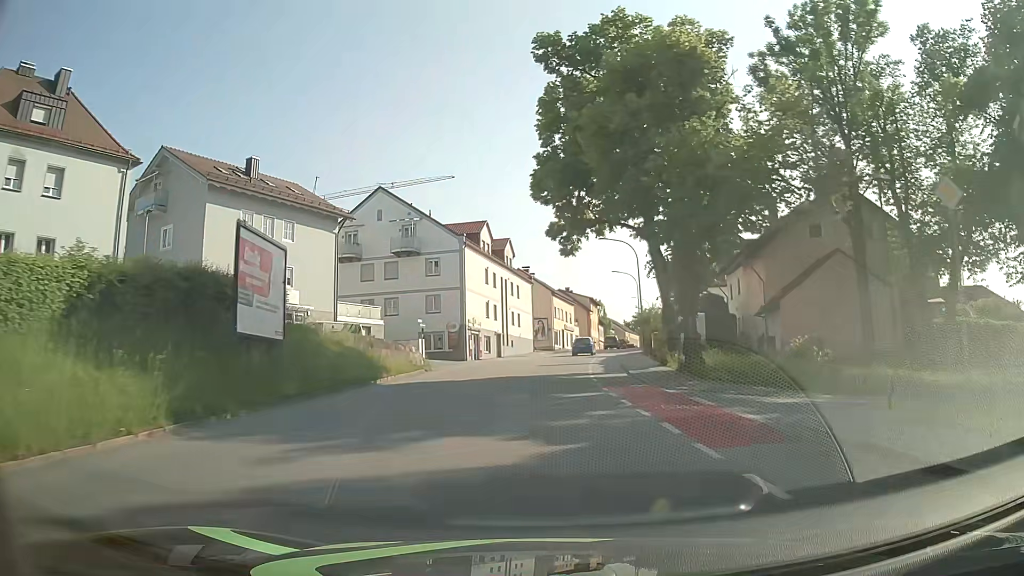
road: tertiary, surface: asphalt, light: Day
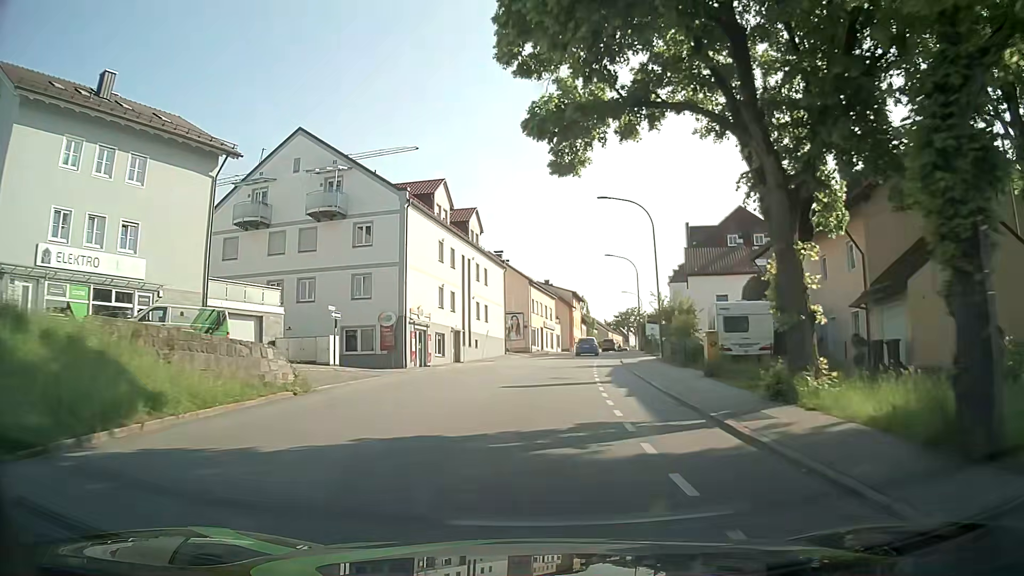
(+0.3, +15.6) m; +2°
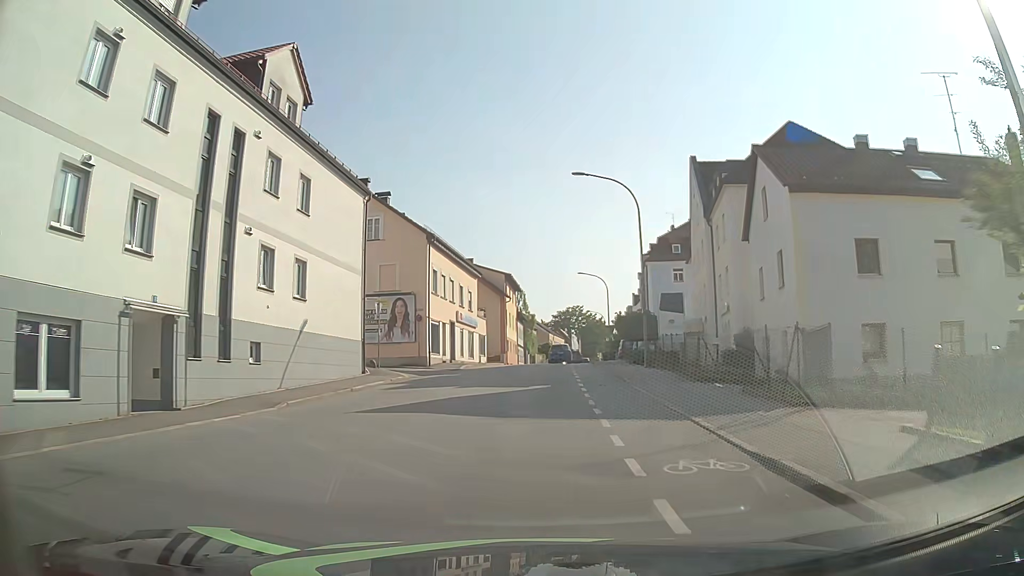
(+1.5, +31.2) m; +6°
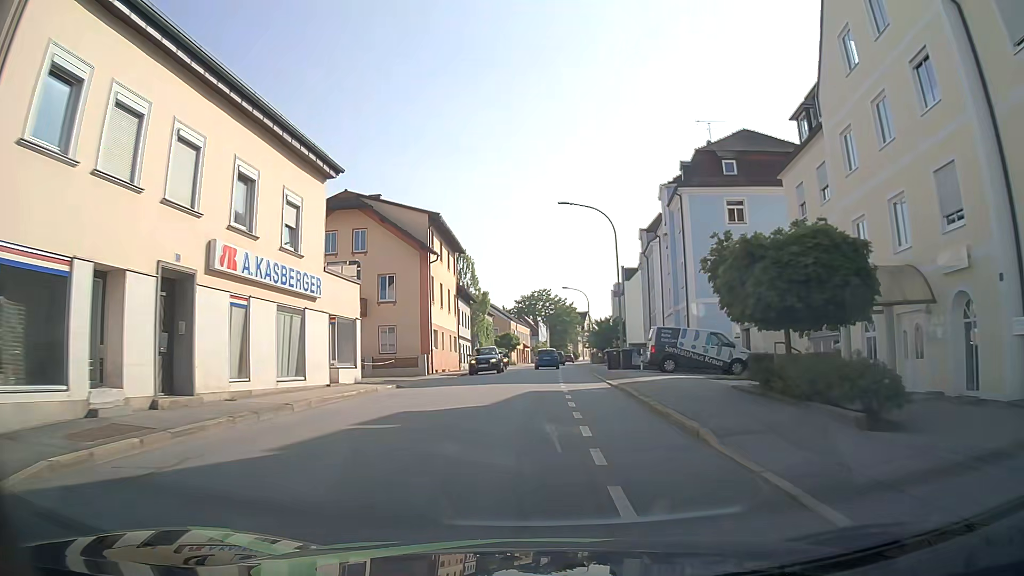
(+1.0, +31.2) m; +4°
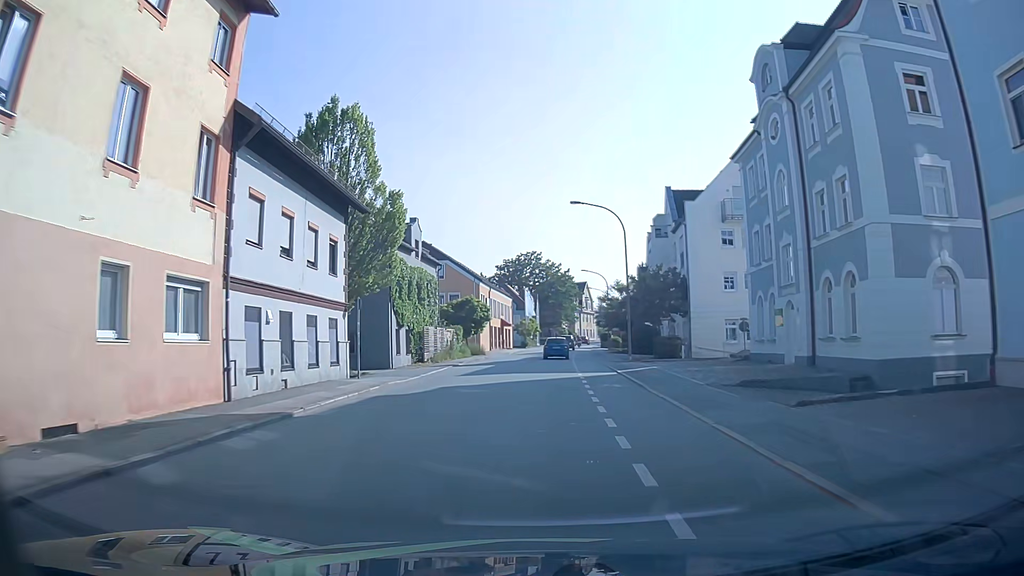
(+0.2, +39.4) m; 0°
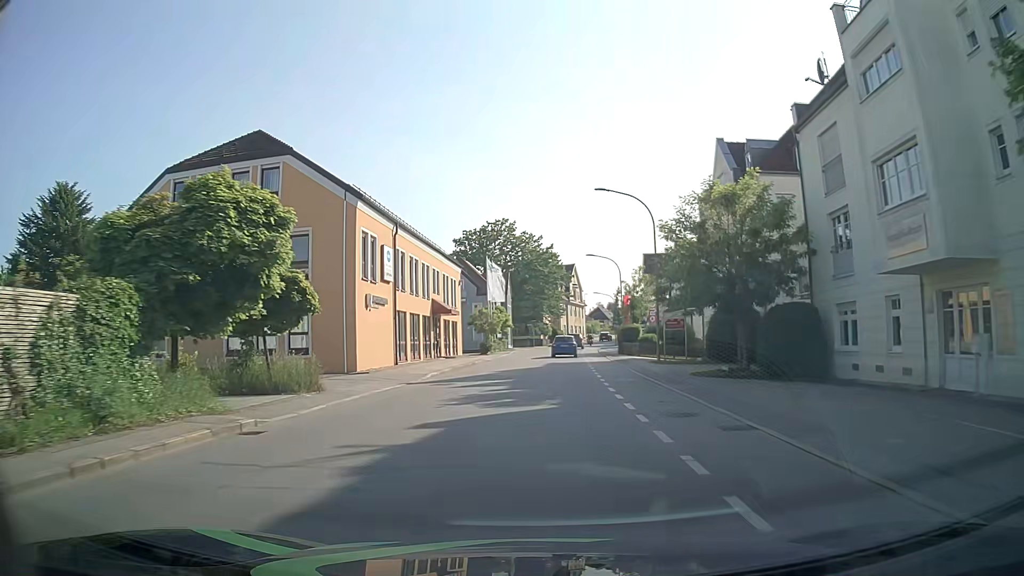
(+1.0, +39.8) m; +3°
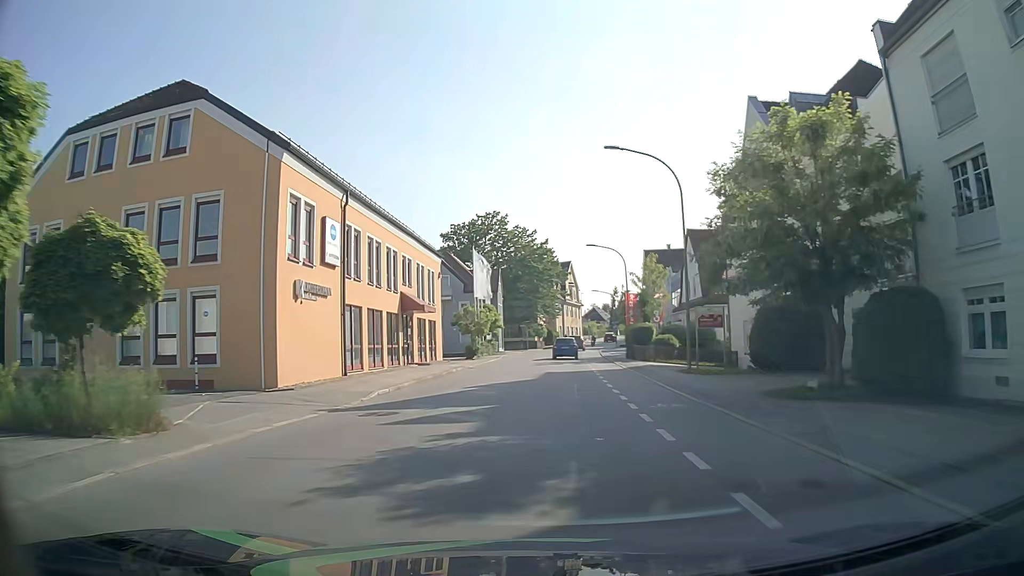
(0.0, +7.9) m; 0°
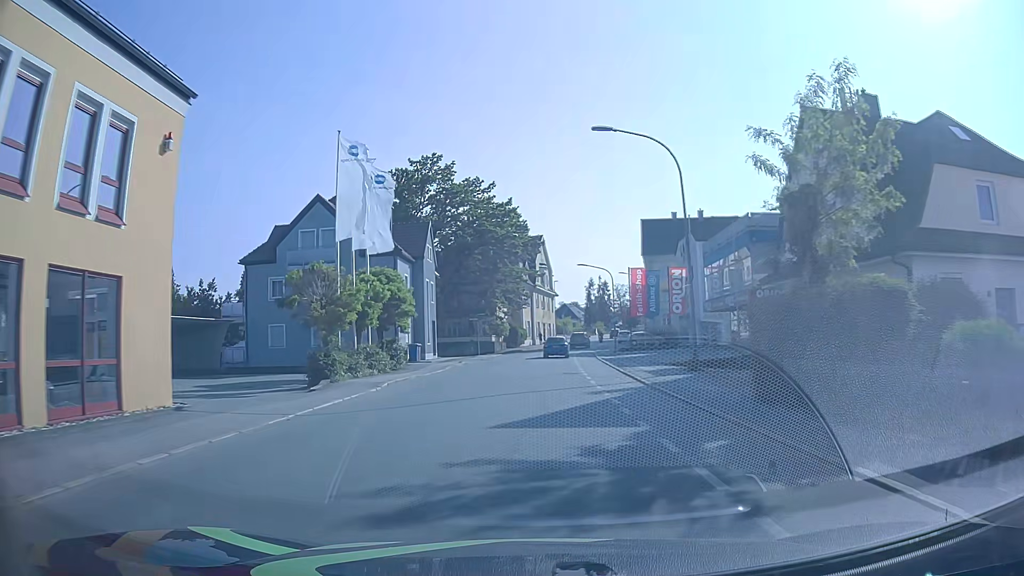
(+0.9, +31.3) m; +3°
(0, +10) (0, +20) (0, +30) (+1, +40) (+1, +50) (+2, +60) (+4, +70) (+5, +80) (+7, +90) (+9, +99) m
